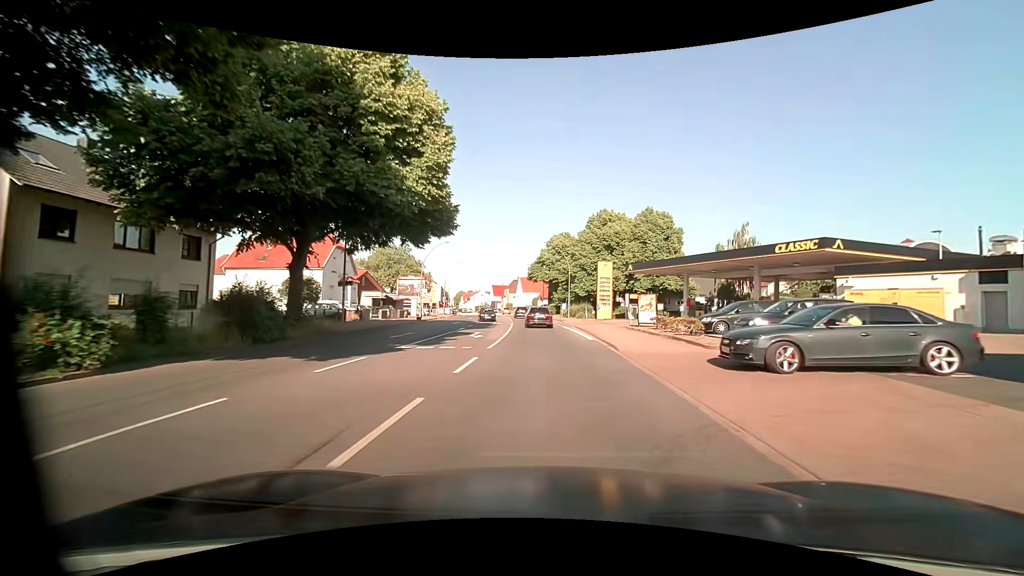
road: primary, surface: asphalt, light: Day
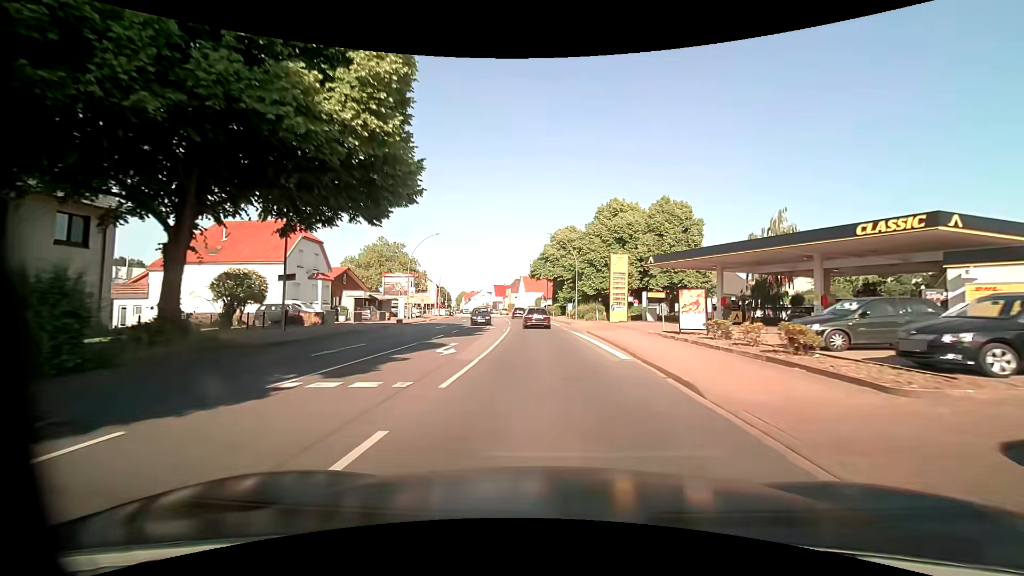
(0.0, +7.9) m; -1°
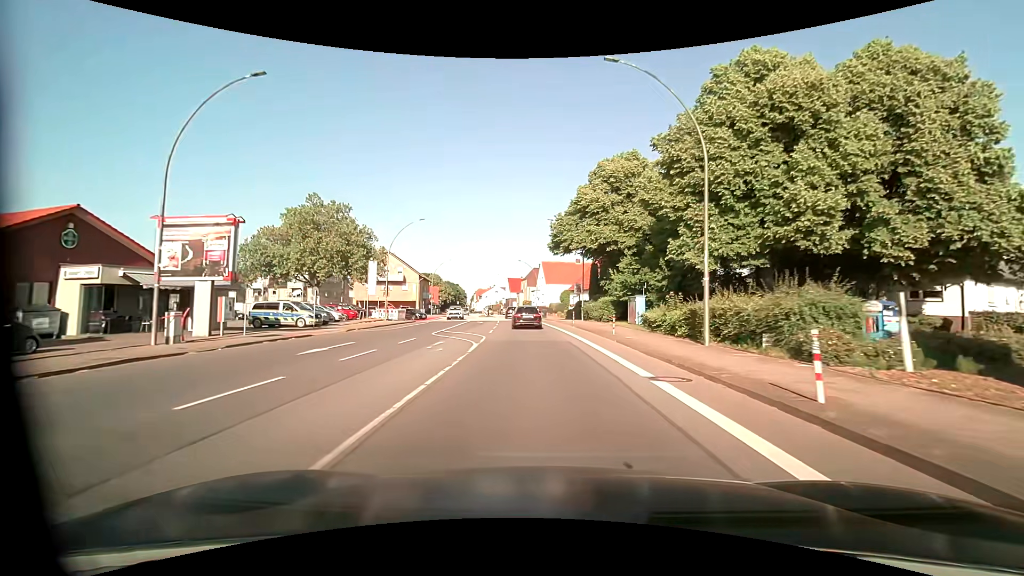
(-0.8, +39.8) m; -3°
(0, +10) (0, +20) (-1, +30) (-1, +40) (-2, +50) (-3, +60) (-4, +70) (-6, +80) (-7, +90) (-9, +99) m
